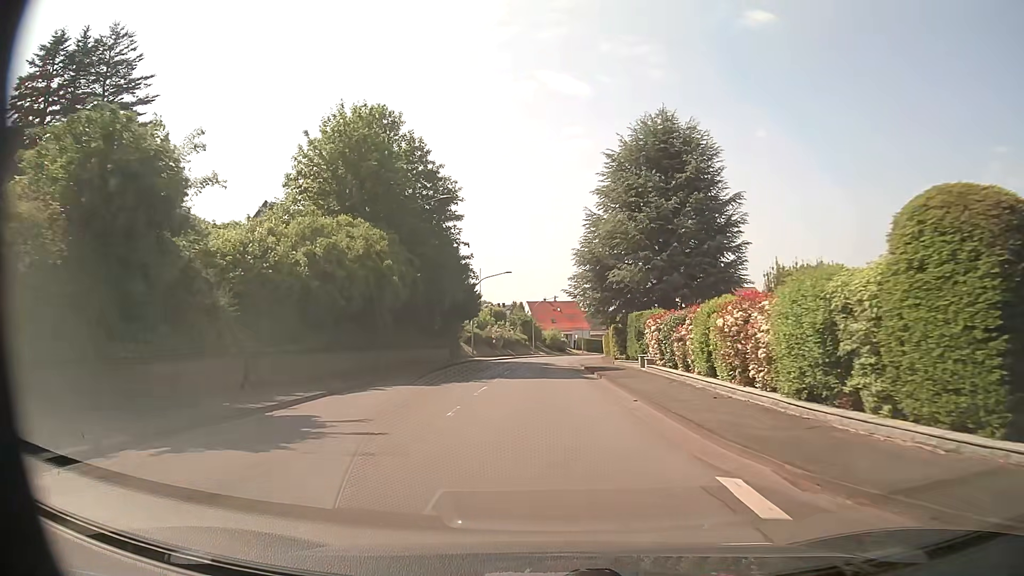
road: secondary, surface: asphalt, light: Day
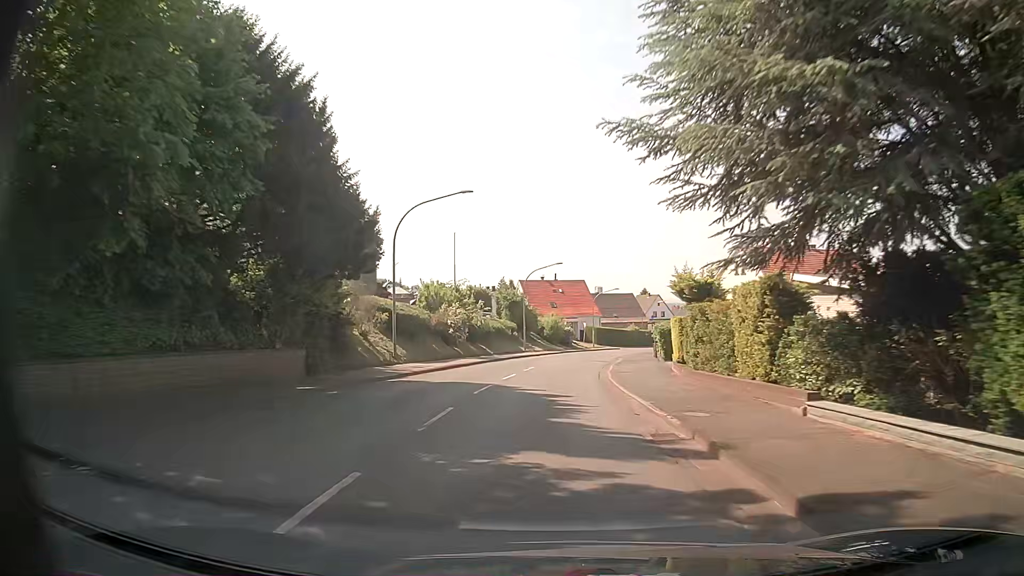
(+0.2, +30.8) m; 0°
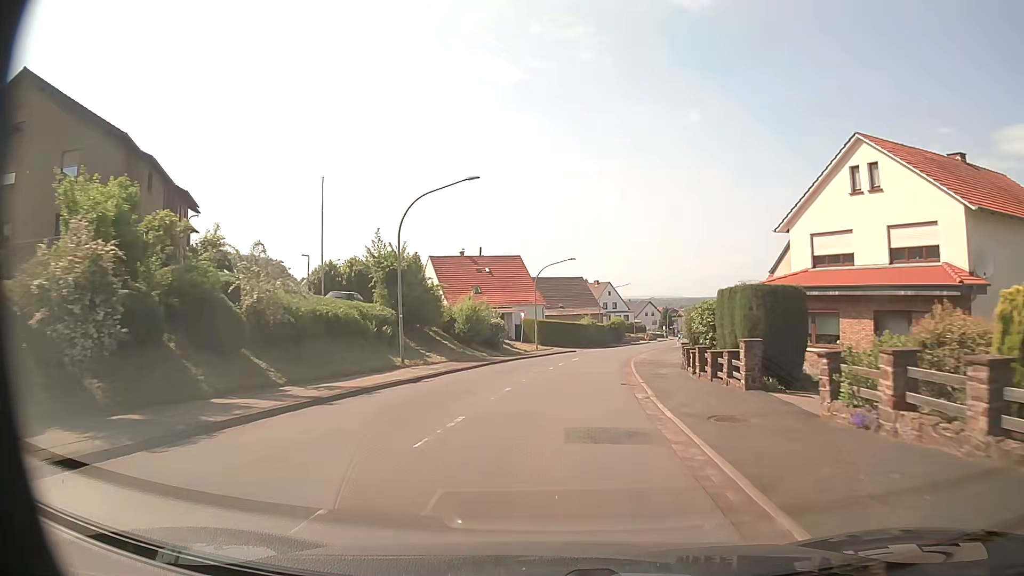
(+1.2, +30.8) m; +5°
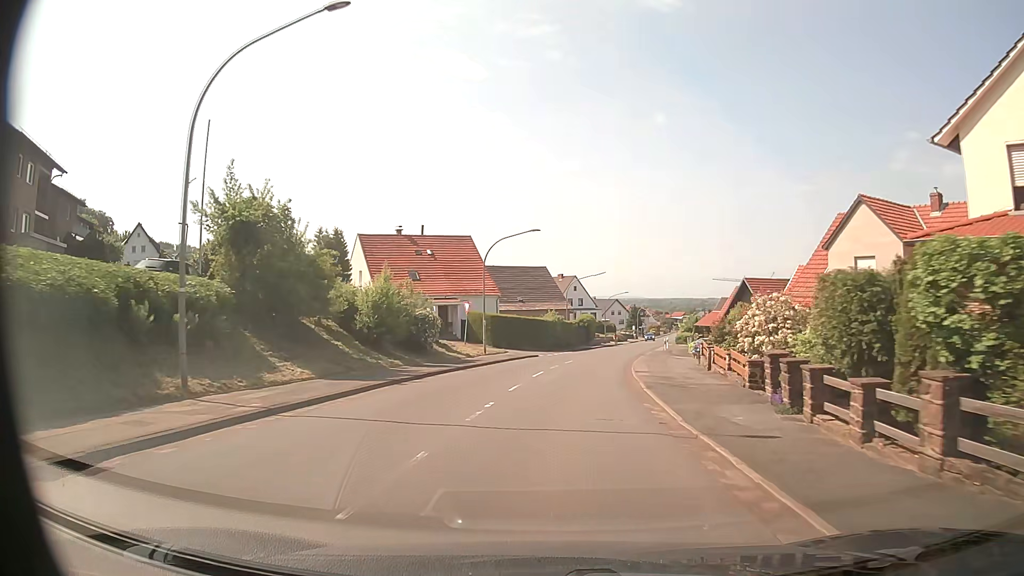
(+0.5, +15.3) m; +3°
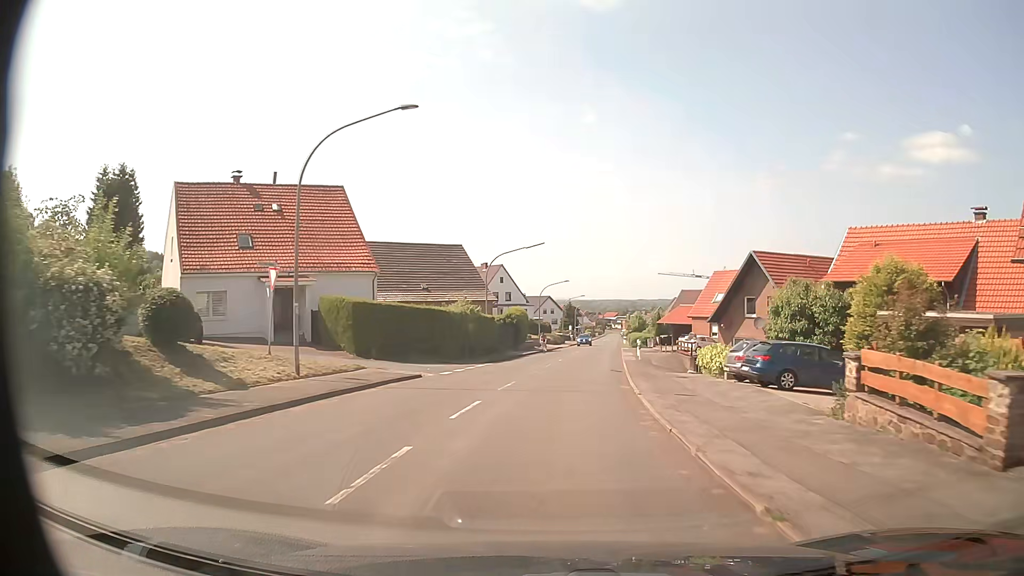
(+1.1, +22.7) m; +6°
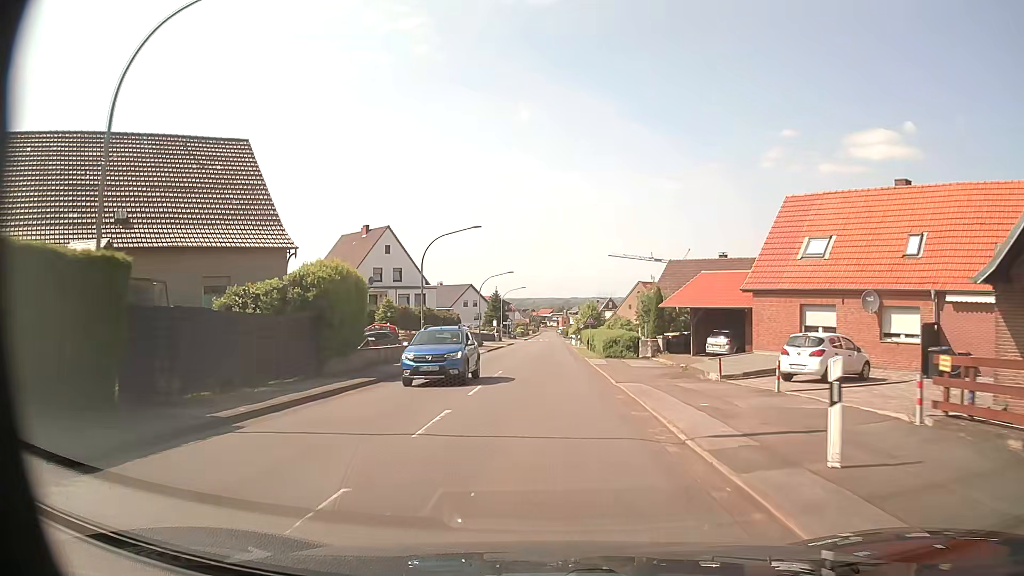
(+2.5, +37.9) m; +6°
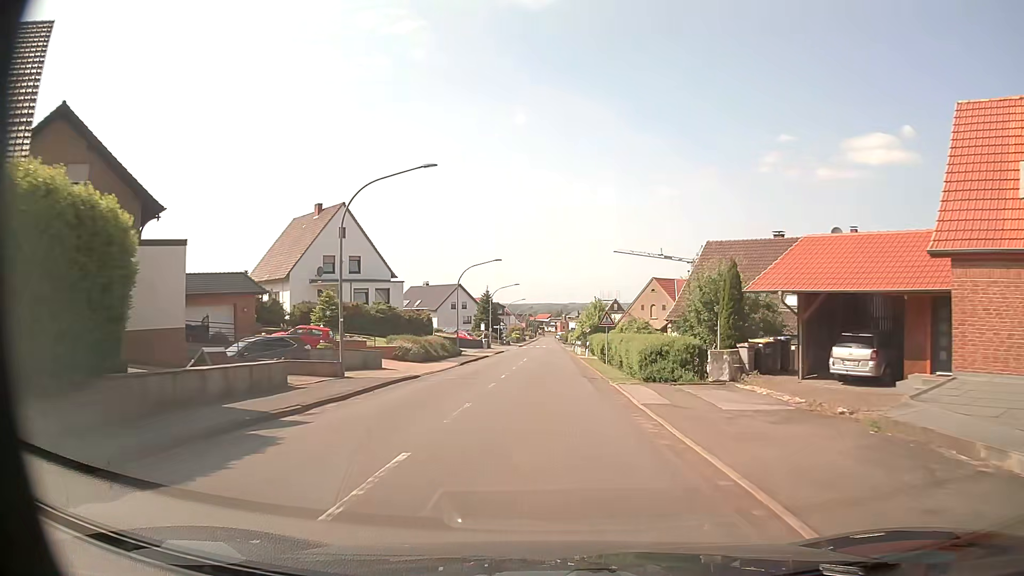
(+0.1, +15.9) m; 0°
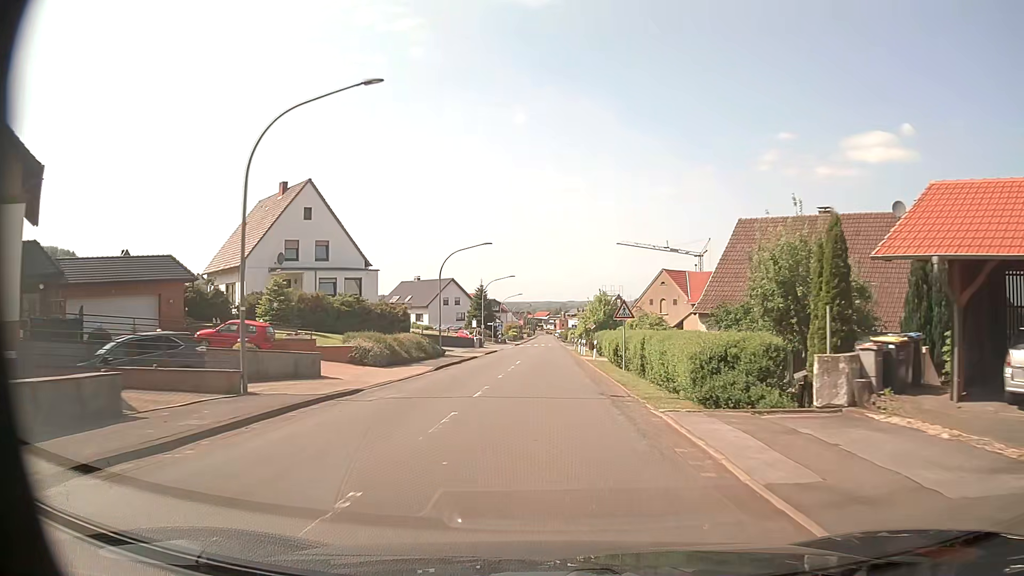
(0.0, +8.4) m; 0°
(0, +10) (0, +20) (0, +30) (0, +40) (0, +50) (0, +60) (0, +70) (0, +80) (+1, +90) (+1, +100) m
